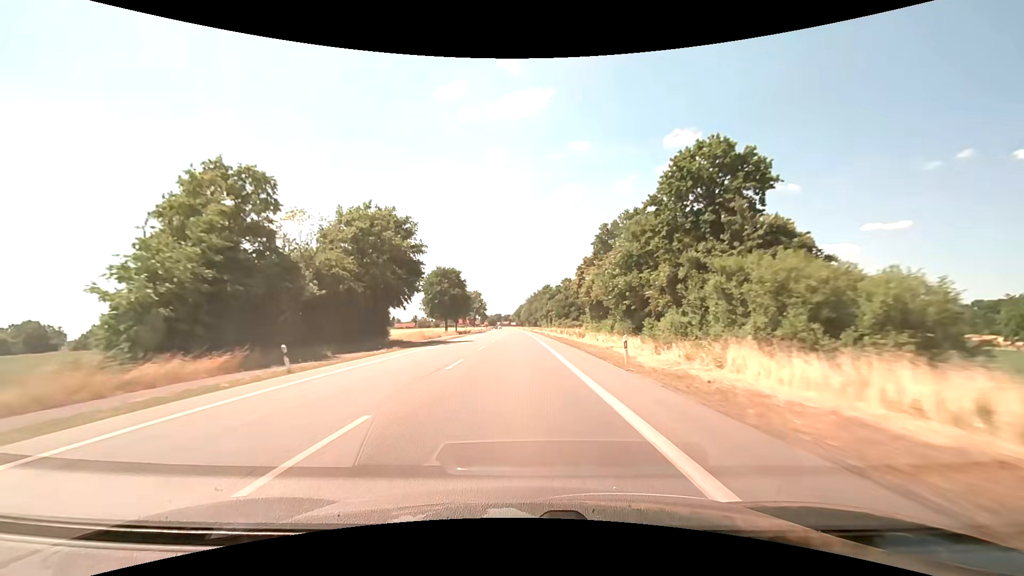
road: primary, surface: asphalt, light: Day
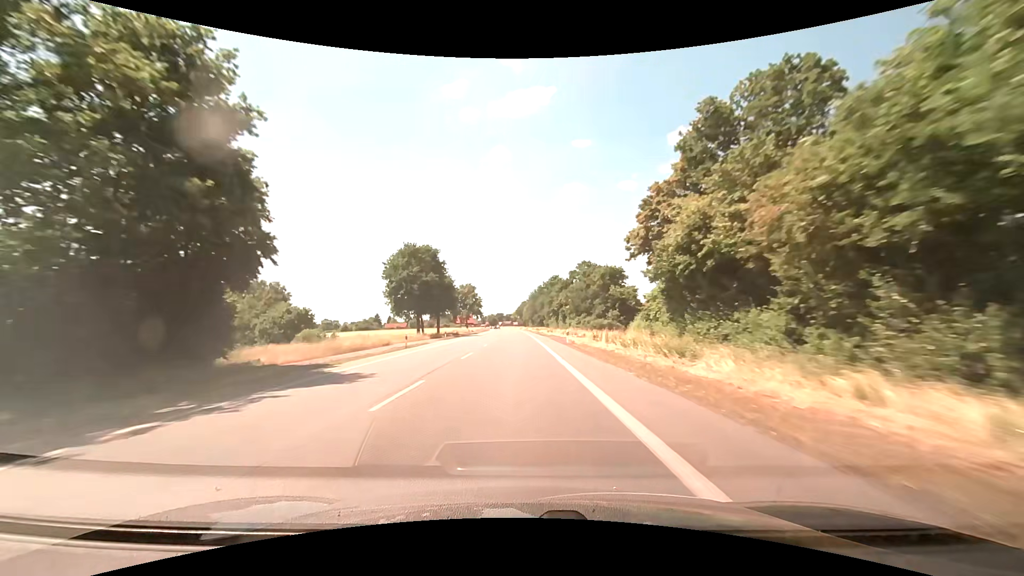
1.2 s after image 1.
(-0.1, +31.2) m; -1°
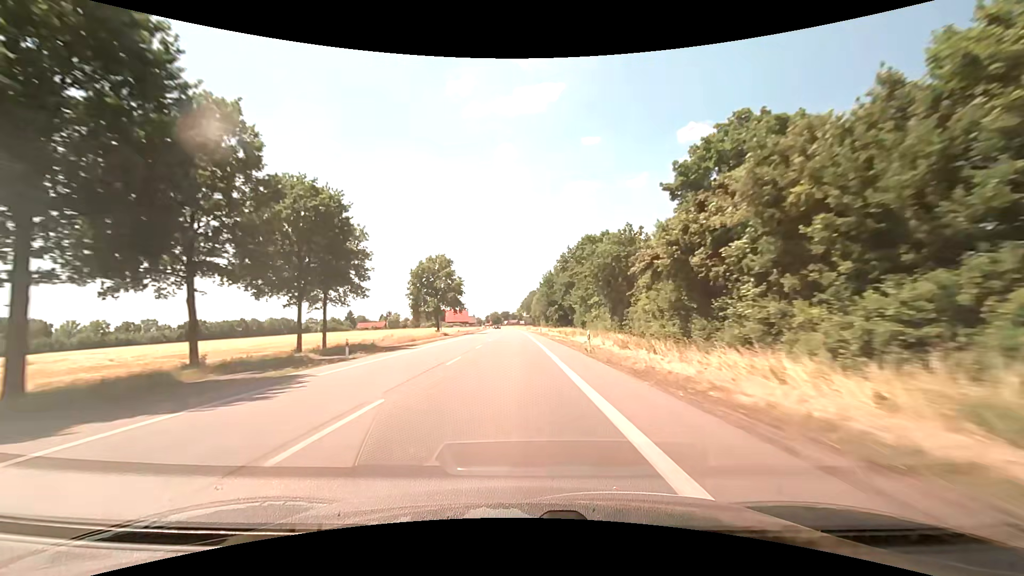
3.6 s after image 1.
(-0.3, +62.8) m; -1°
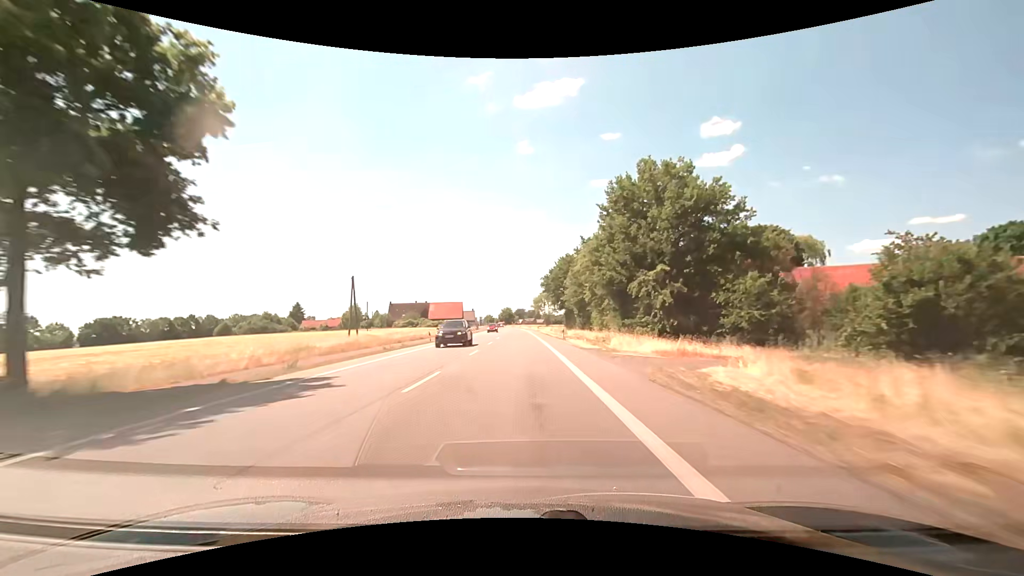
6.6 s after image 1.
(-1.3, +78.8) m; -2°
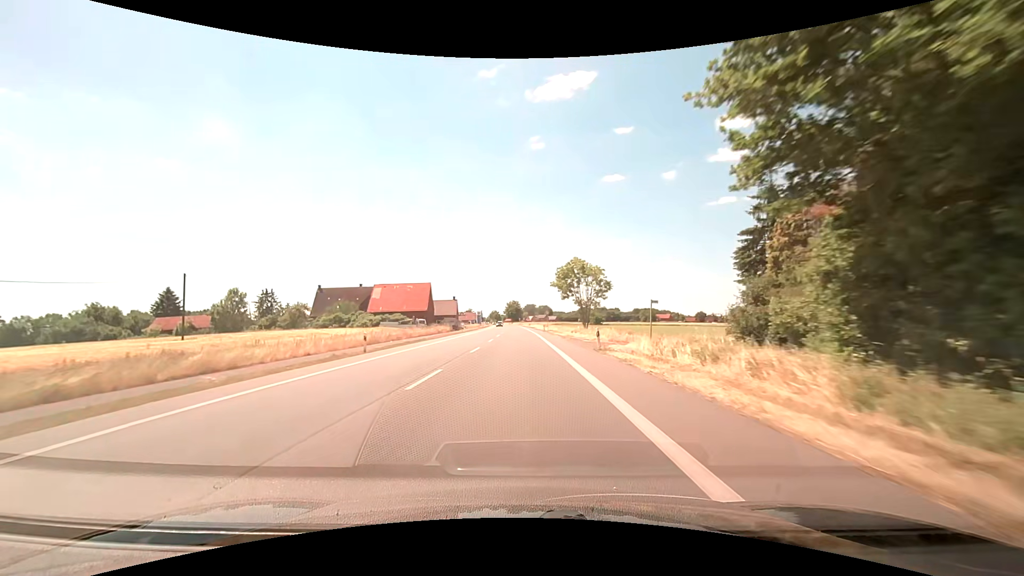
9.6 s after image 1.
(-0.1, +70.9) m; -1°
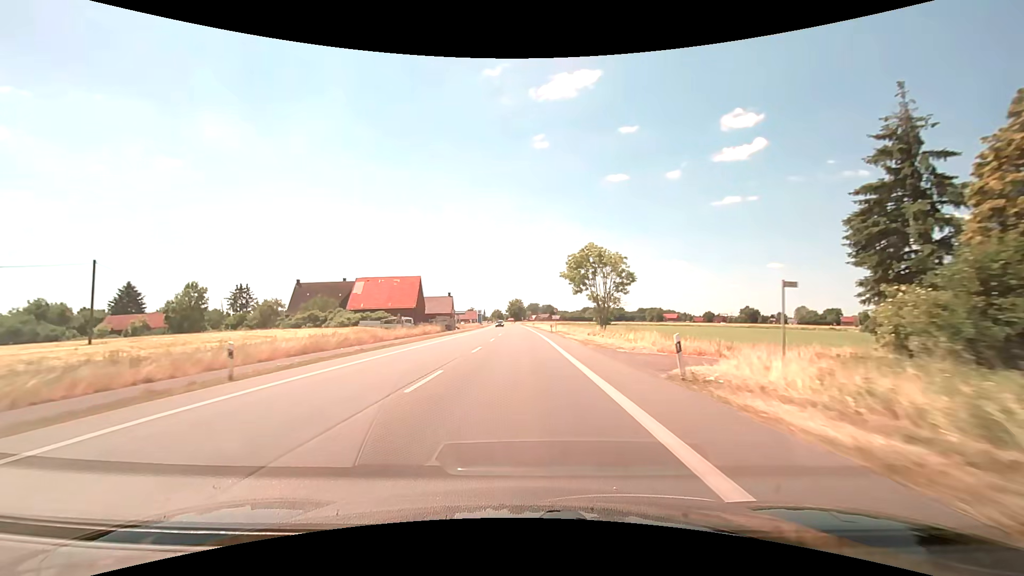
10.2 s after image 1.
(0.0, +12.4) m; 0°
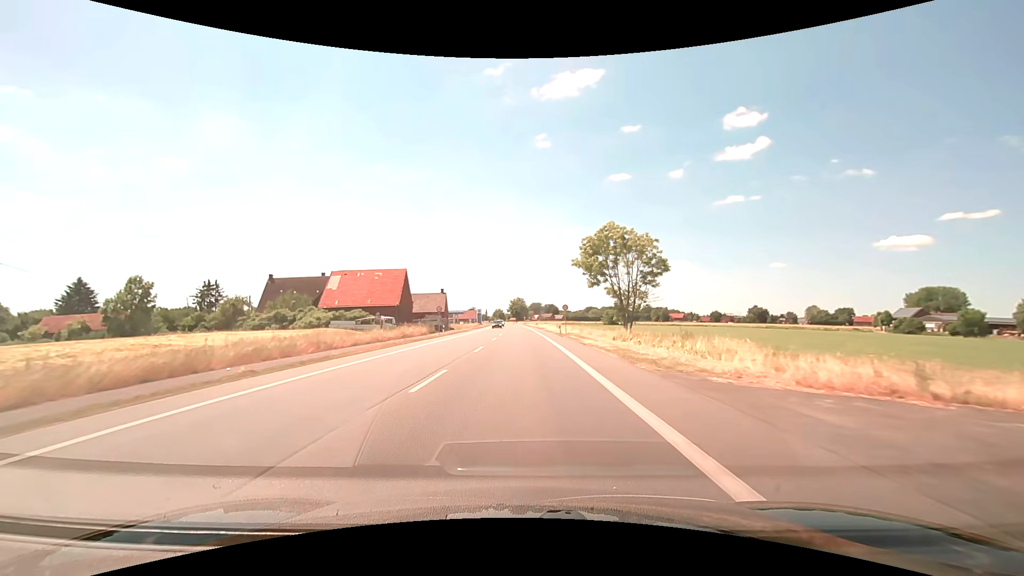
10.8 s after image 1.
(0.0, +11.8) m; 0°
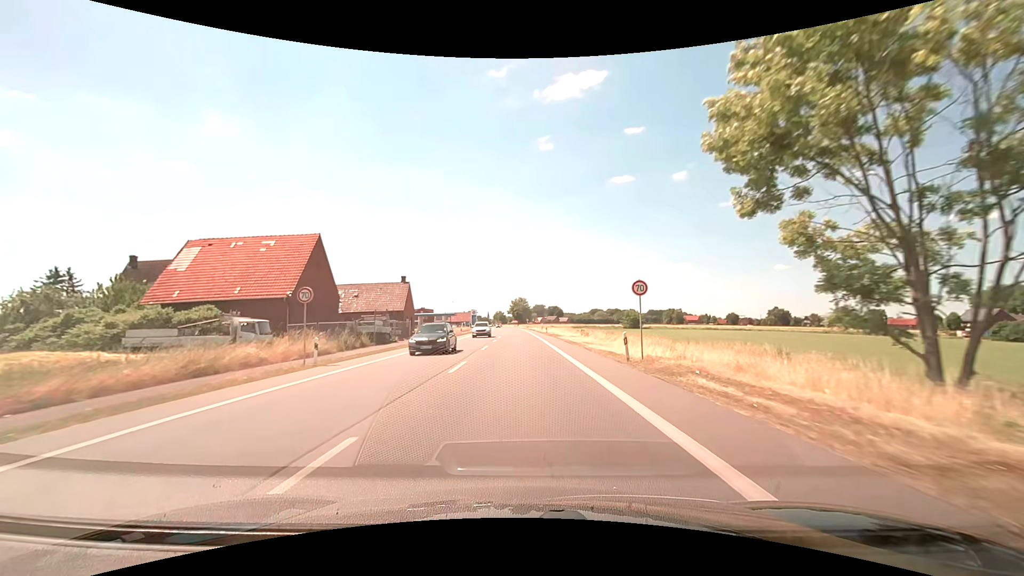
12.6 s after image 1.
(-0.1, +32.2) m; 0°
(0, +10) (0, +20) (0, +30) (0, +40) (0, +50) (-1, +60) (-1, +70) (-1, +80) (-1, +90) (-2, +100) m
